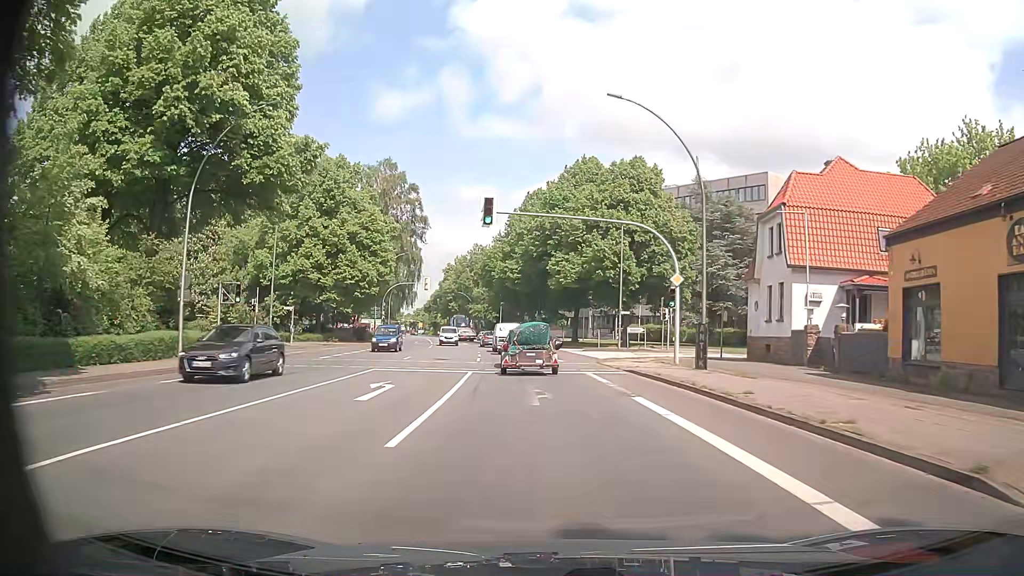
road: primary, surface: asphalt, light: Day
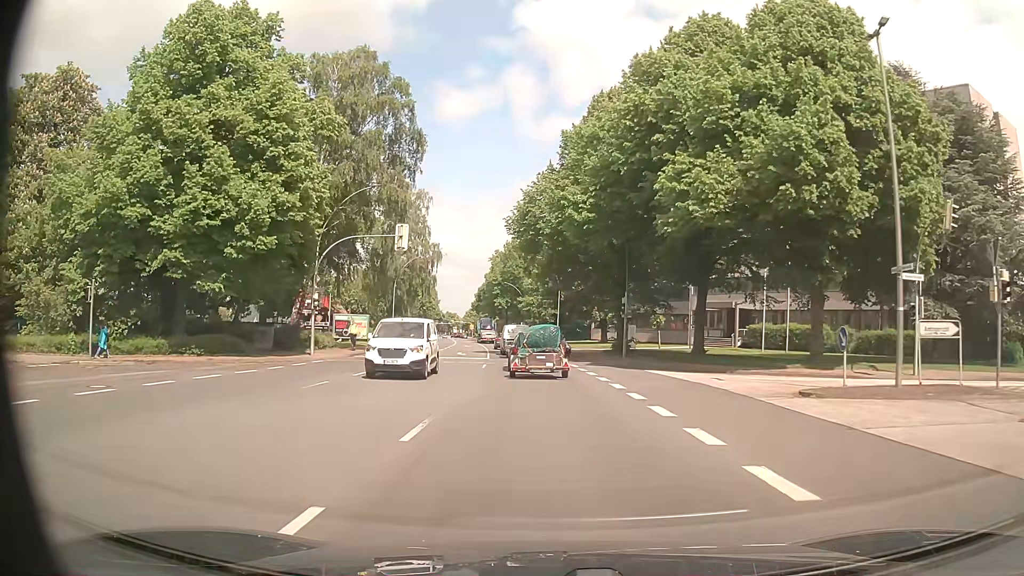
(-1.6, +35.4) m; -5°
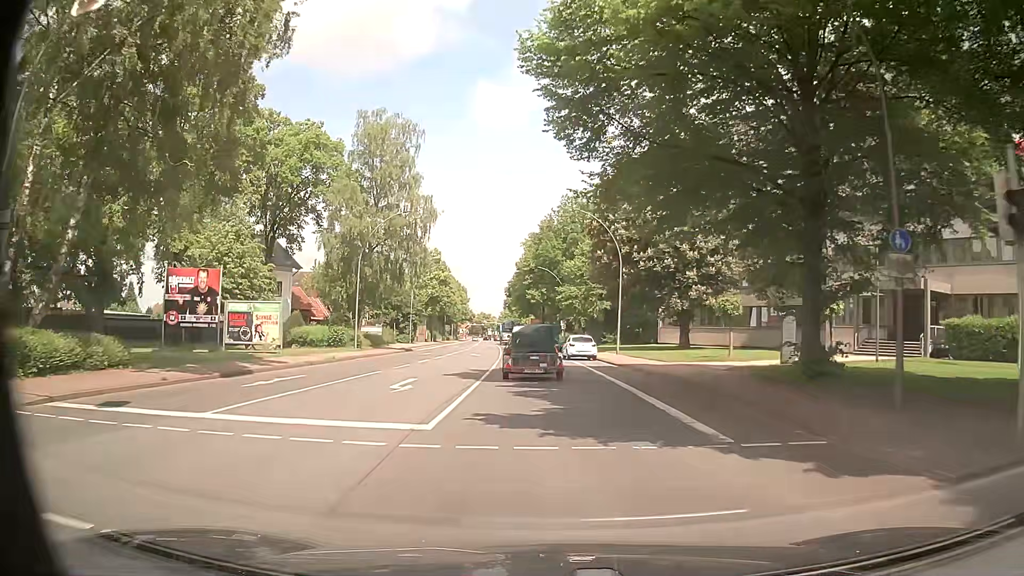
(-0.9, +27.9) m; -4°
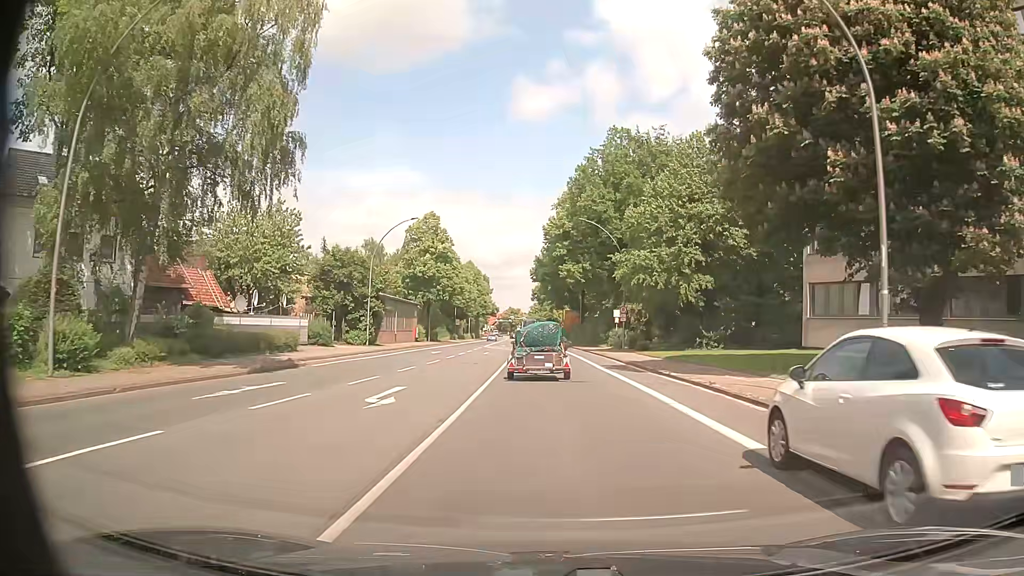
(-0.4, +33.8) m; -2°
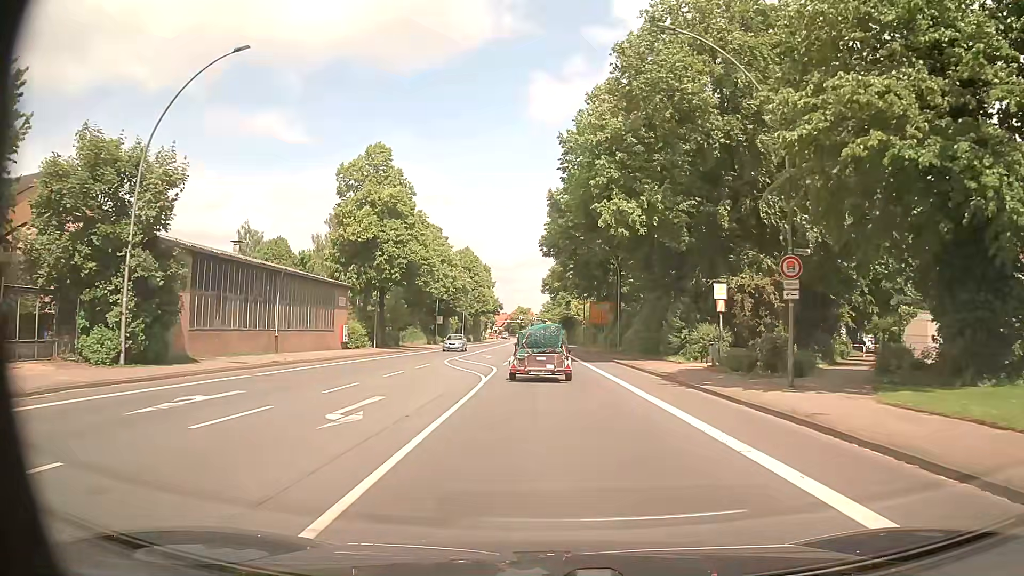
(-0.3, +32.9) m; -1°
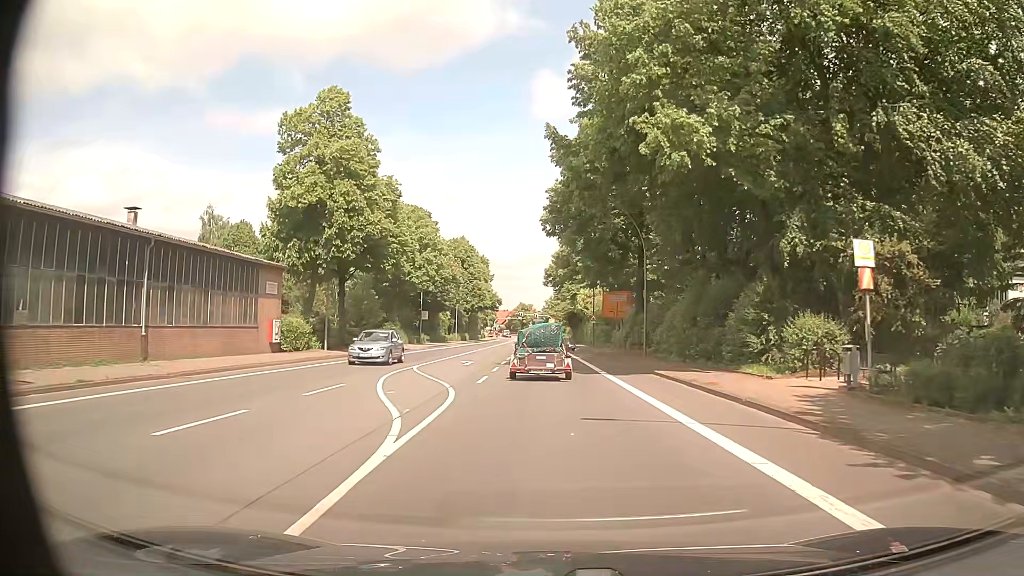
(-0.1, +13.0) m; 0°
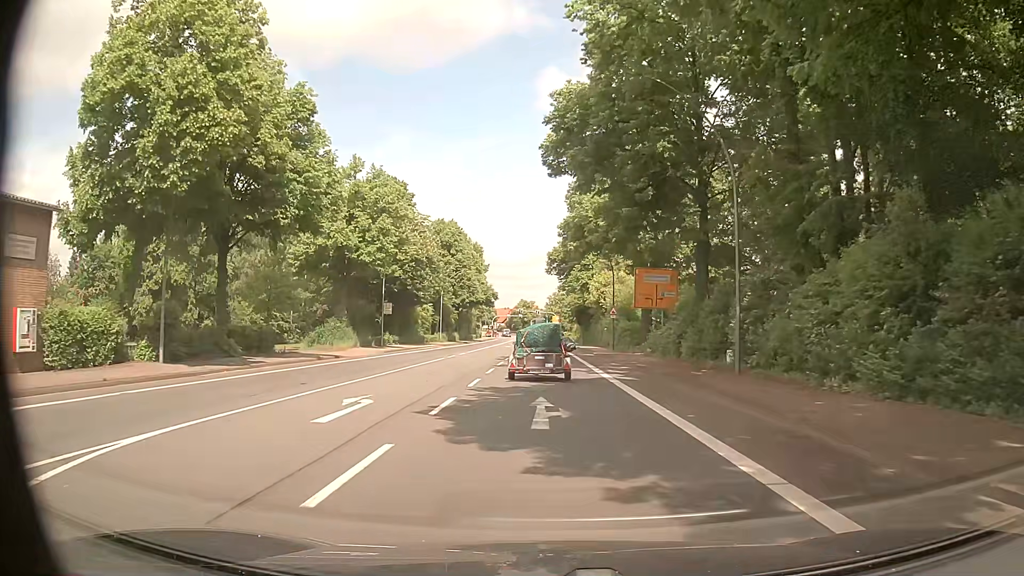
(-0.1, +19.3) m; -1°
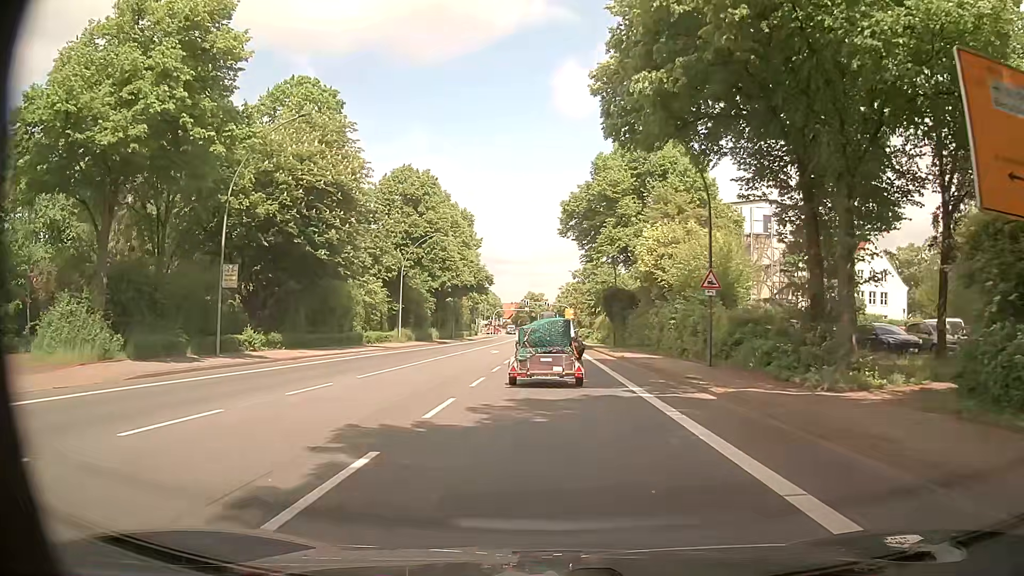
(-0.1, +30.8) m; +1°
(0, +10) (0, +20) (-1, +30) (-1, +40) (-1, +50) (-1, +60) (-1, +70) (-1, +80) (-2, +90) (-2, +100) m
